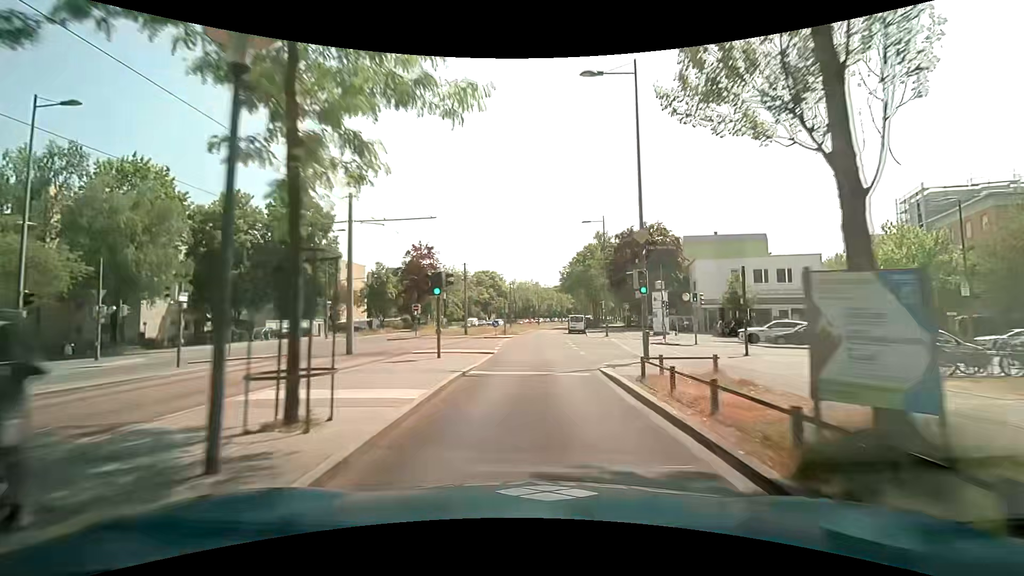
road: secondary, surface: asphalt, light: Day
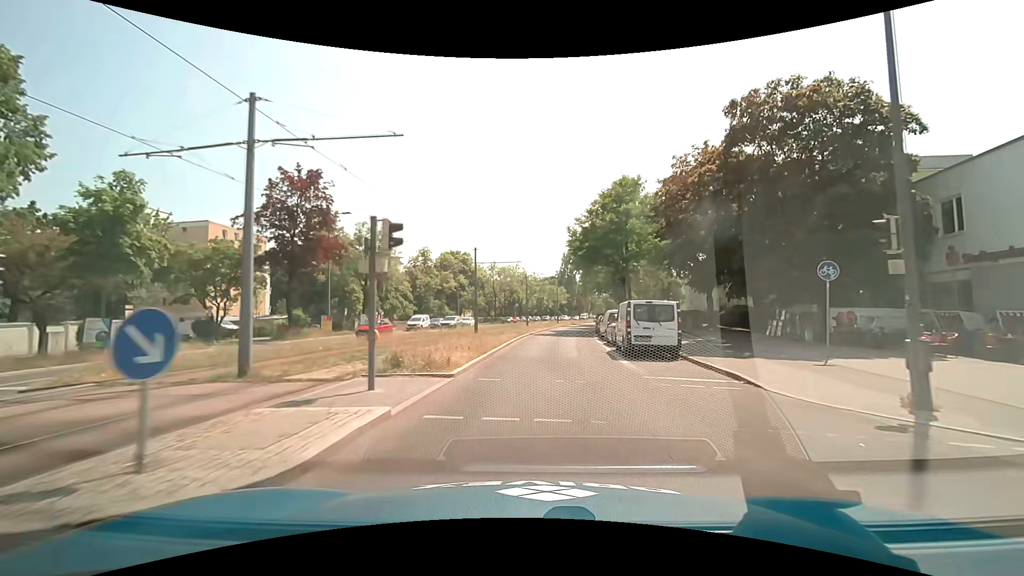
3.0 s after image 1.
(+0.7, +36.5) m; +2°
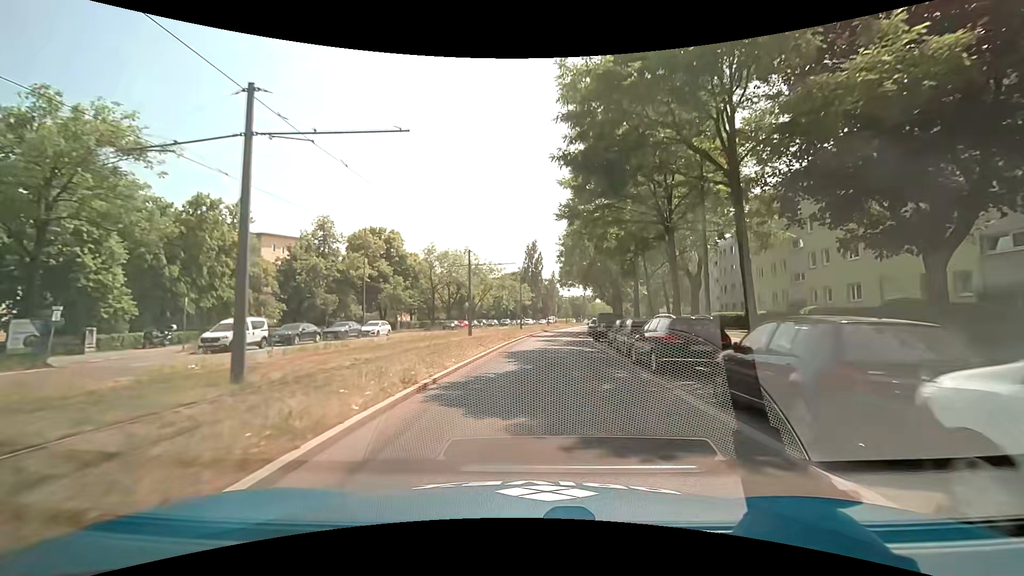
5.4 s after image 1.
(+1.5, +29.1) m; +5°
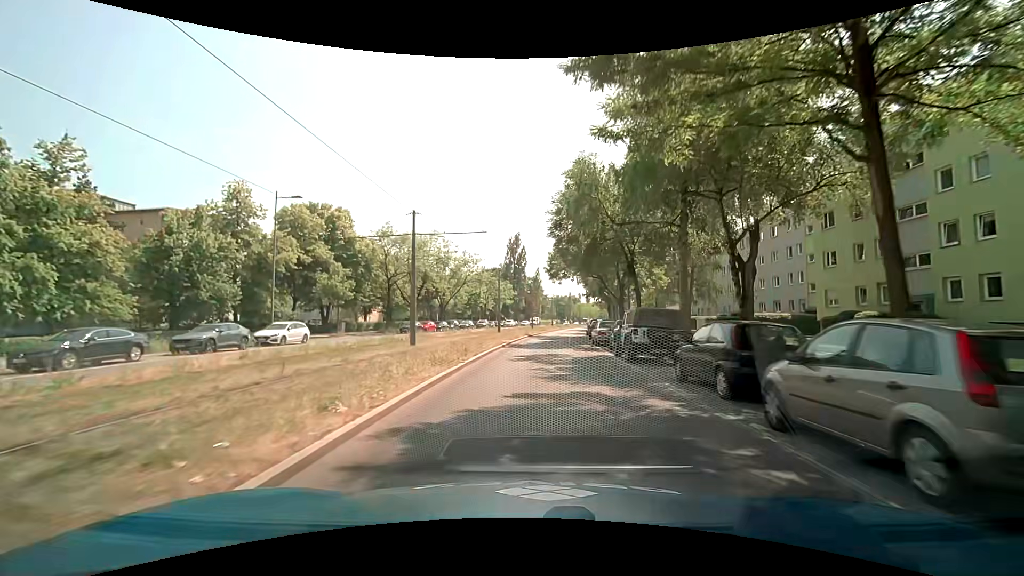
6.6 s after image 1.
(+0.2, +14.6) m; +1°
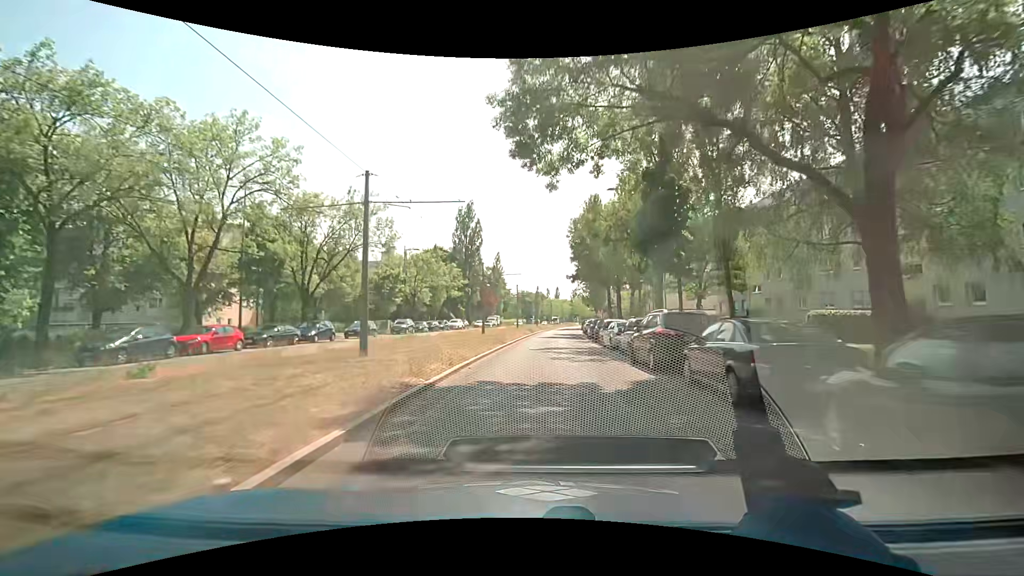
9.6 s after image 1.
(+1.7, +36.4) m; +4°
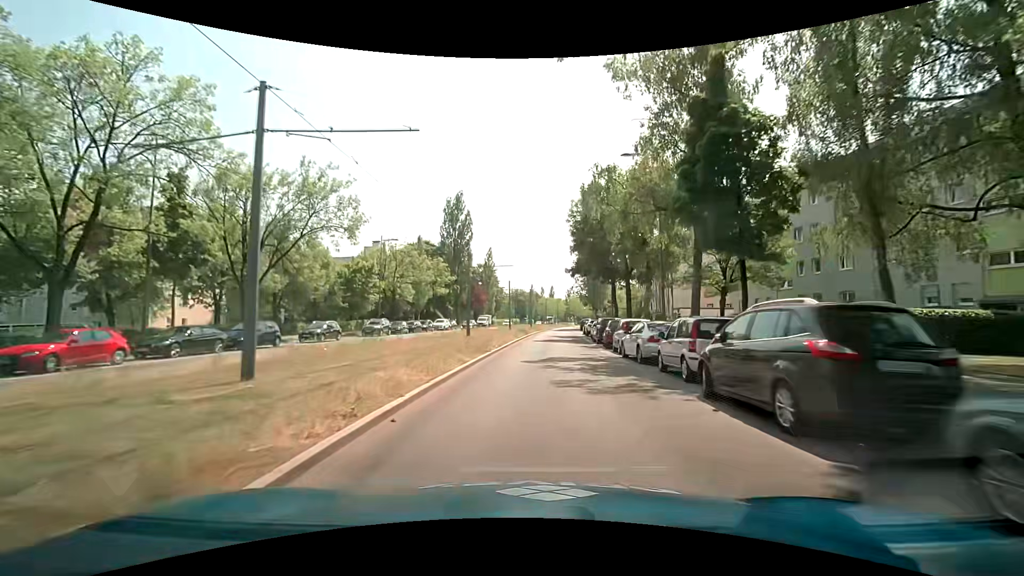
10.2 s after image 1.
(+0.1, +7.3) m; +1°
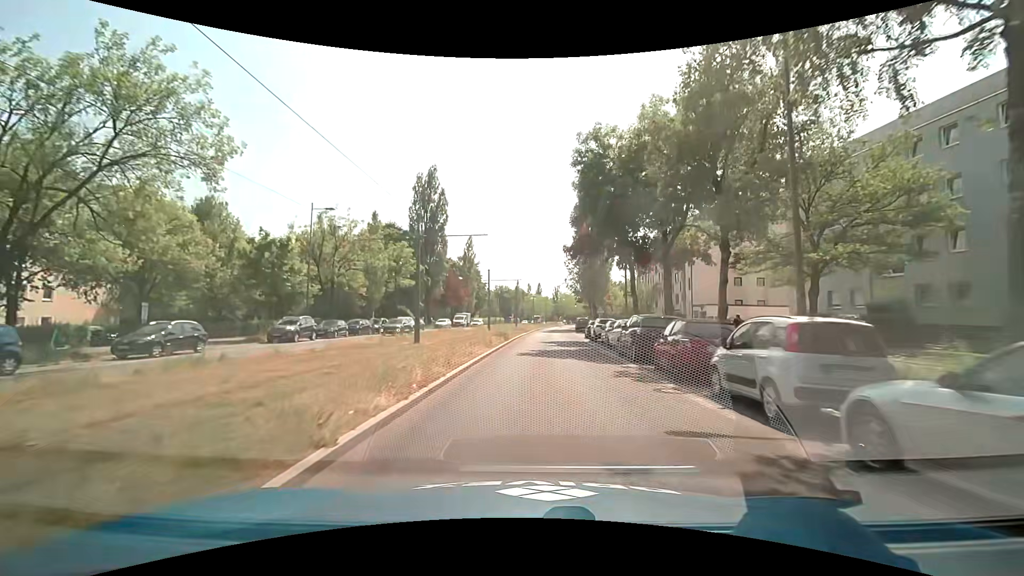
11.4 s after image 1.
(+0.3, +14.6) m; +1°
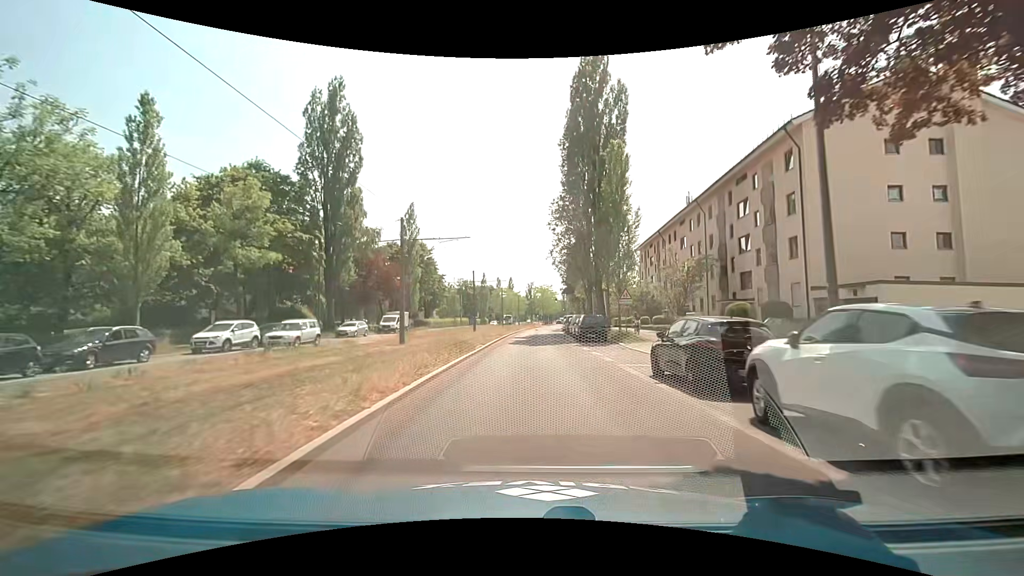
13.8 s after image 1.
(+1.1, +29.2) m; +4°
(0, +10) (0, +20) (0, +30) (+1, +40) (+1, +50) (+1, +60) (+1, +70) (+2, +80) (+3, +90) (+4, +100) m
